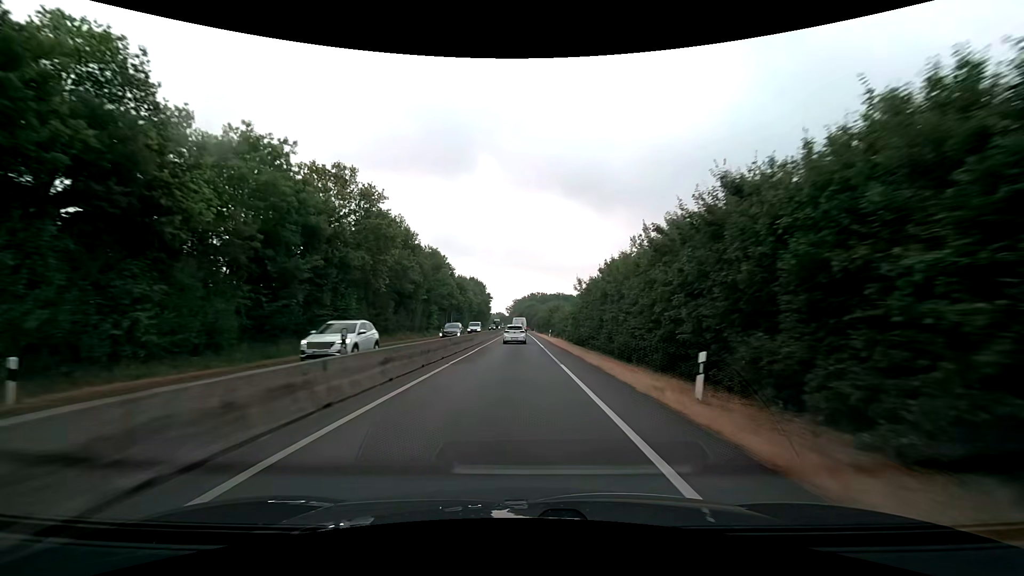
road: trunk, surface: asphalt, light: Day
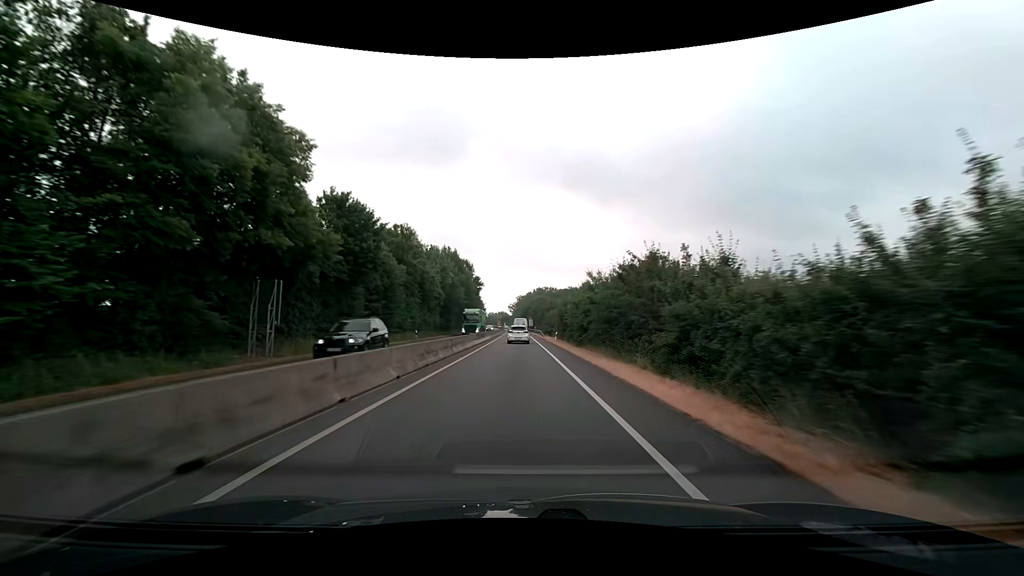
(-0.3, +59.9) m; -1°
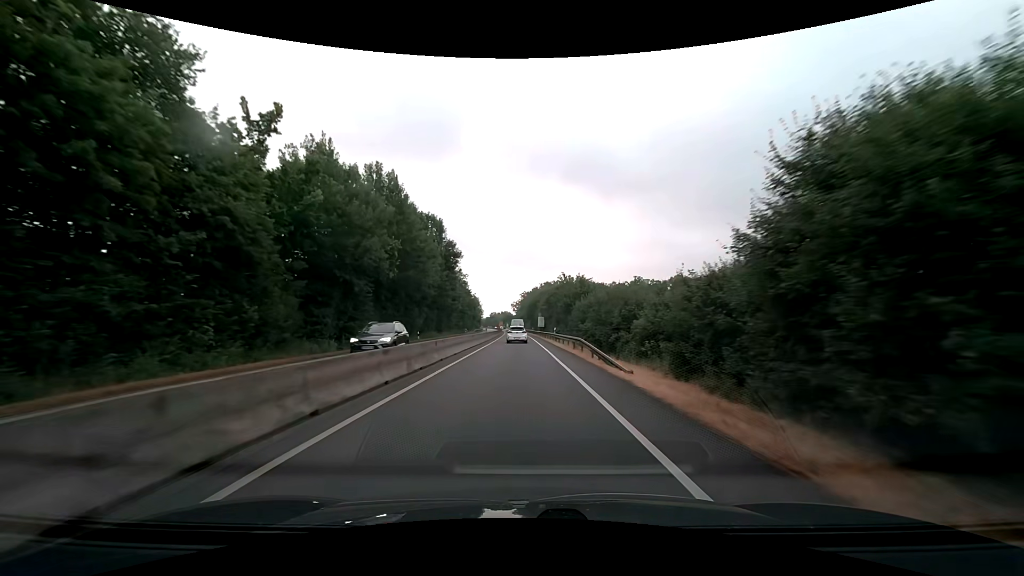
(-0.2, +49.7) m; -1°
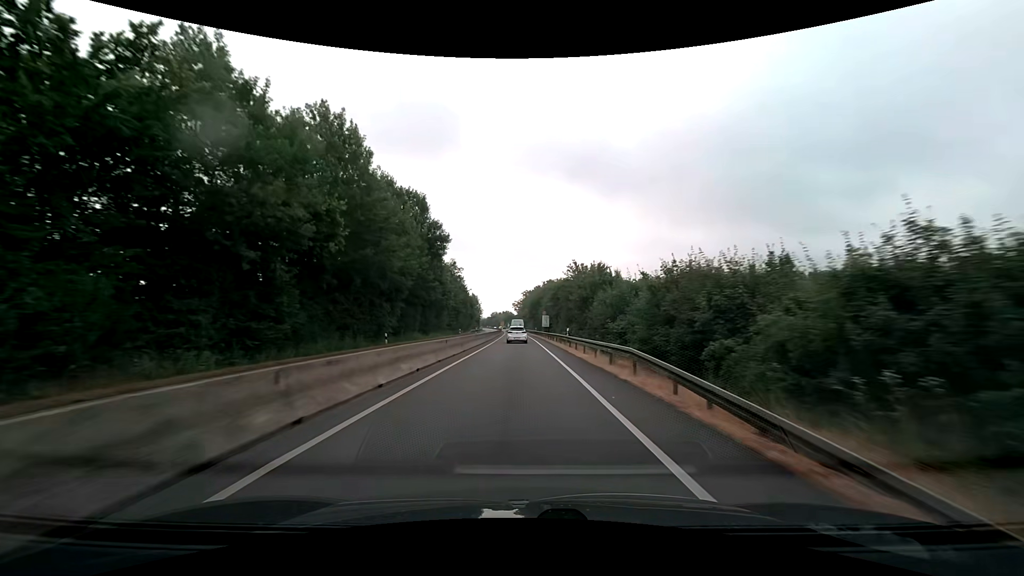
(0.0, +12.8) m; 0°
